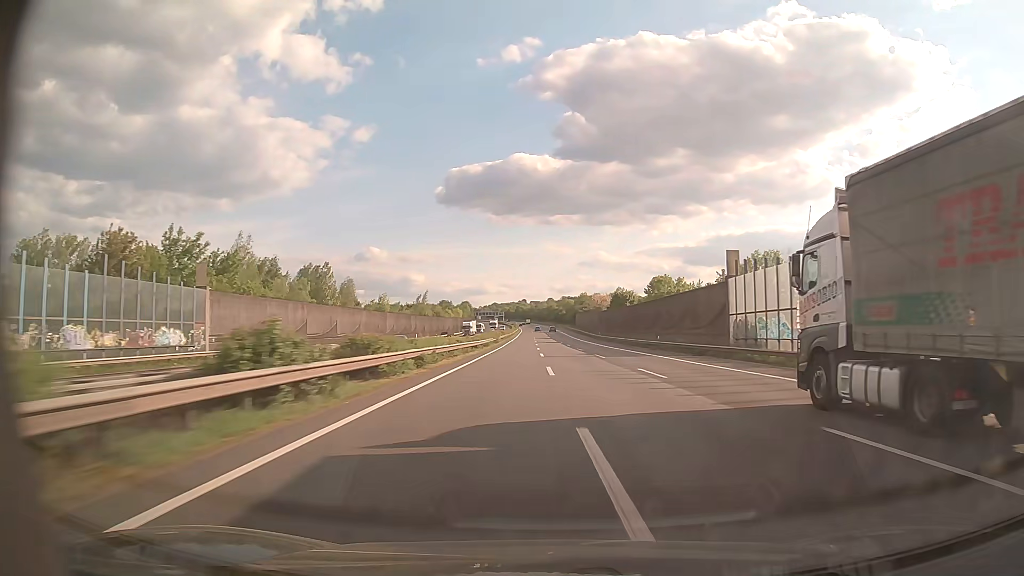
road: motorway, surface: asphalt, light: Day
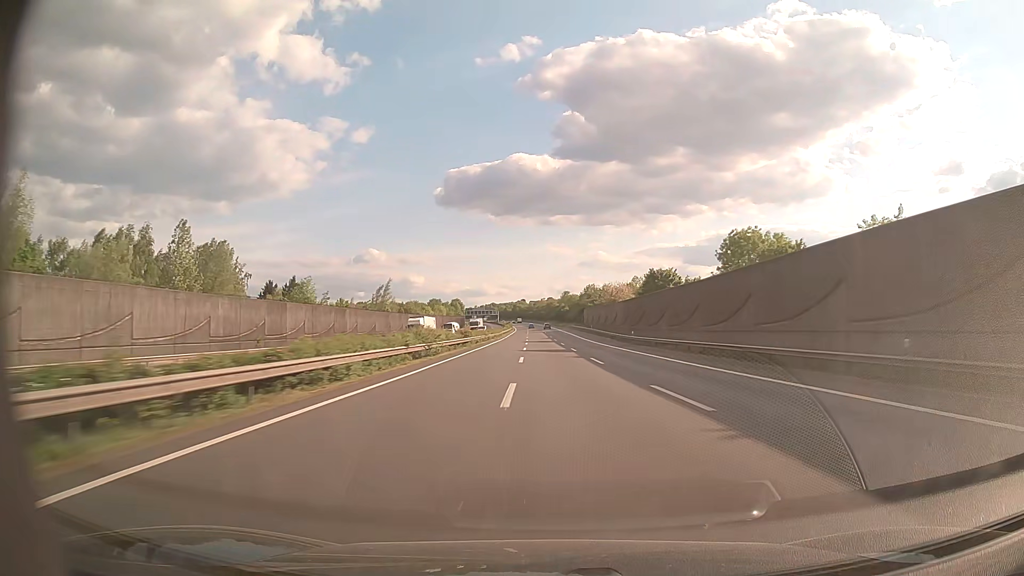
(+0.1, +45.5) m; 0°
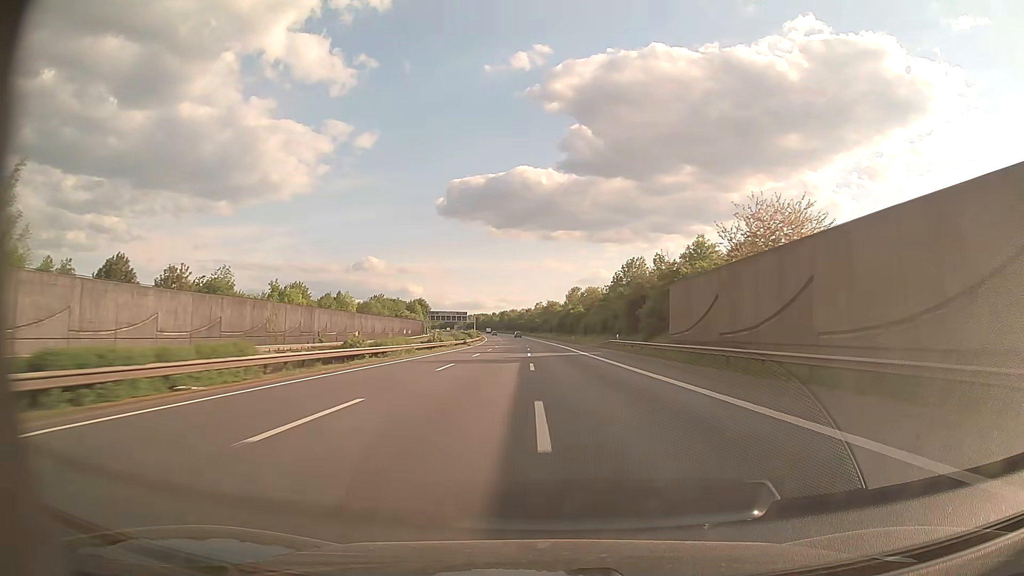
(+0.2, +112.1) m; 0°
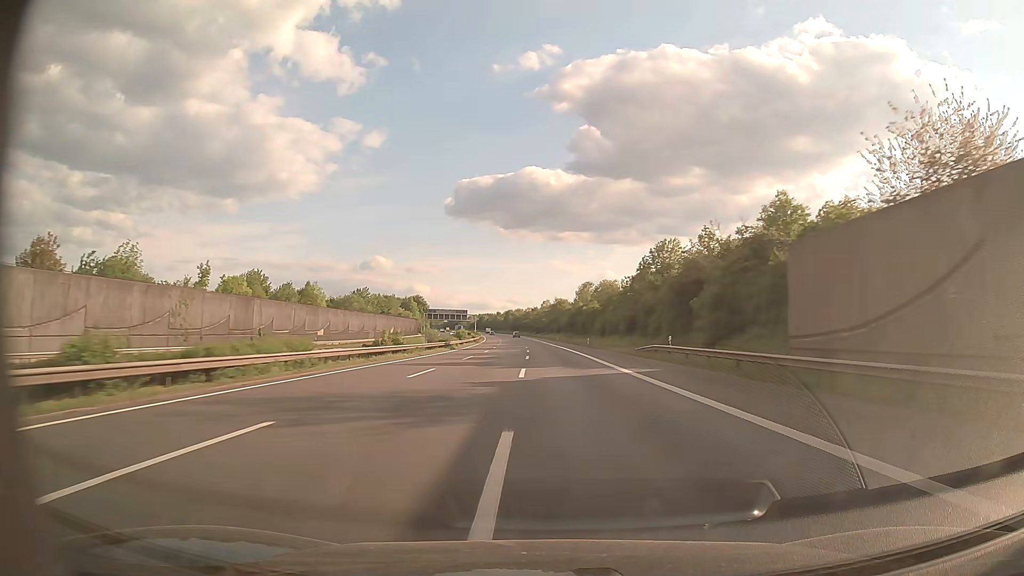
(-0.1, +22.2) m; 0°
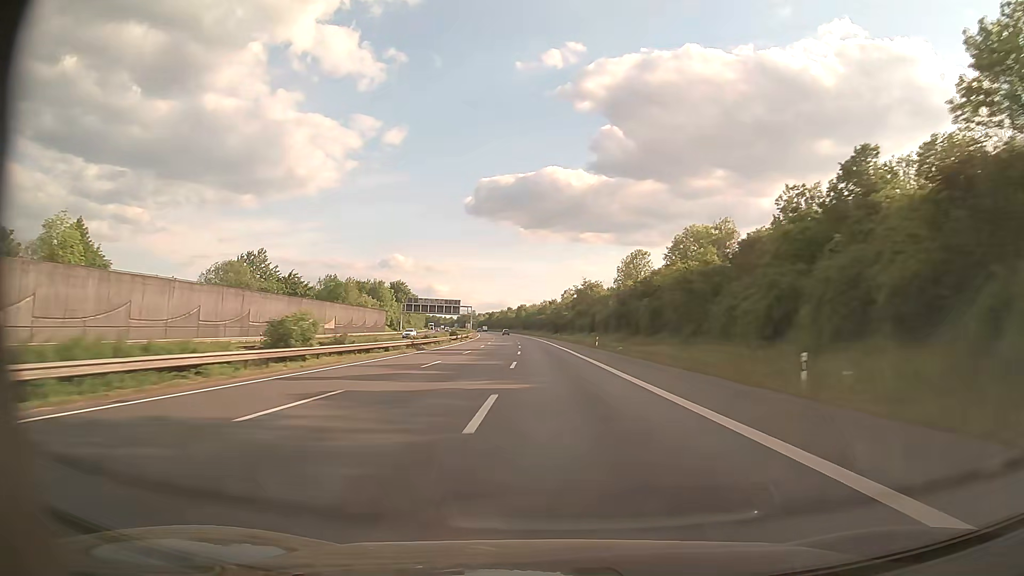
(-1.0, +66.5) m; -2°
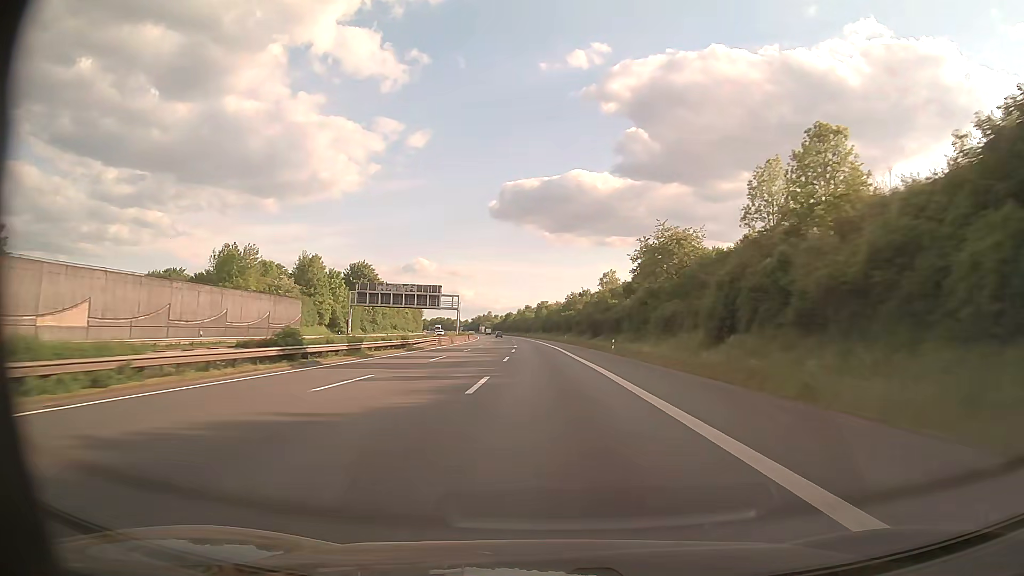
(-1.0, +66.4) m; -2°
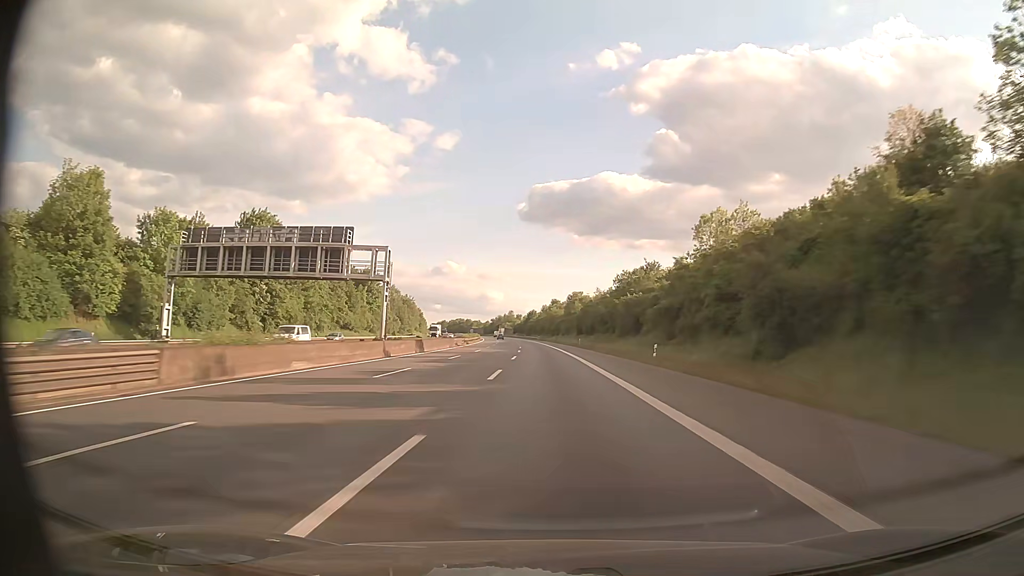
(-1.5, +66.2) m; -3°
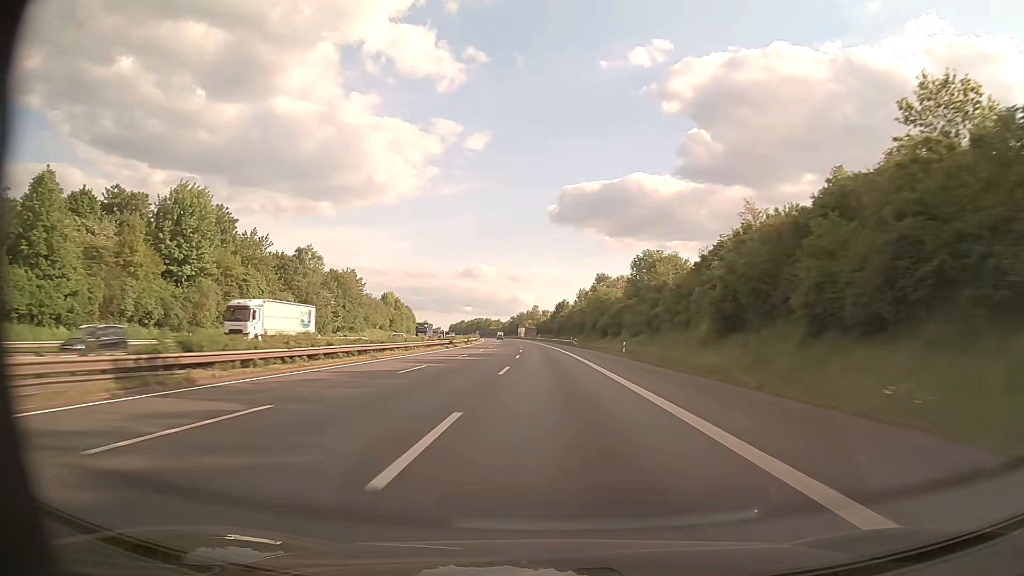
(-1.9, +87.6) m; -2°
(0, +10) (0, +20) (0, +30) (0, +40) (-1, +50) (-1, +60) (-1, +70) (-2, +80) (-2, +90) (-3, +100) m
